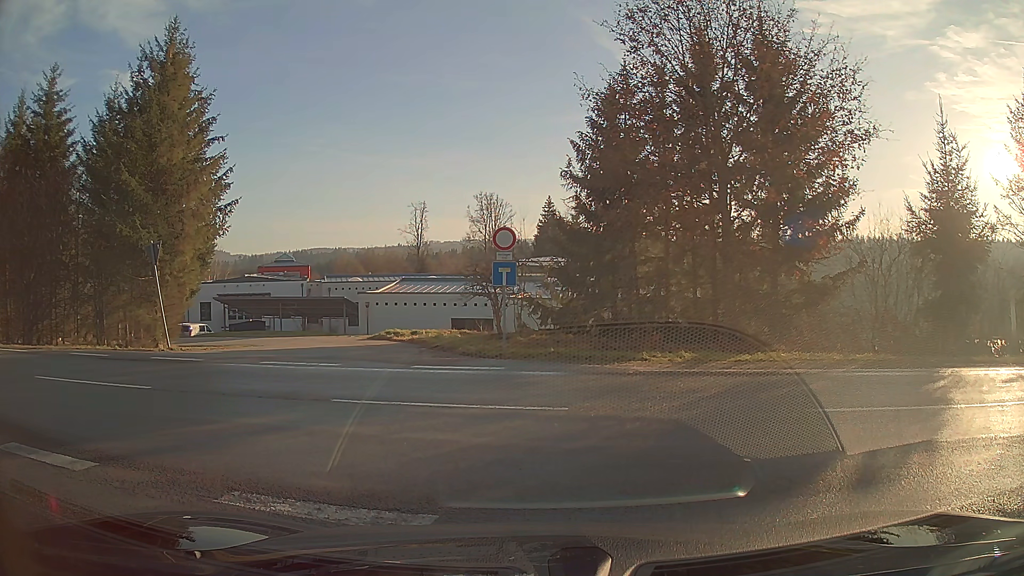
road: unclassified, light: Day
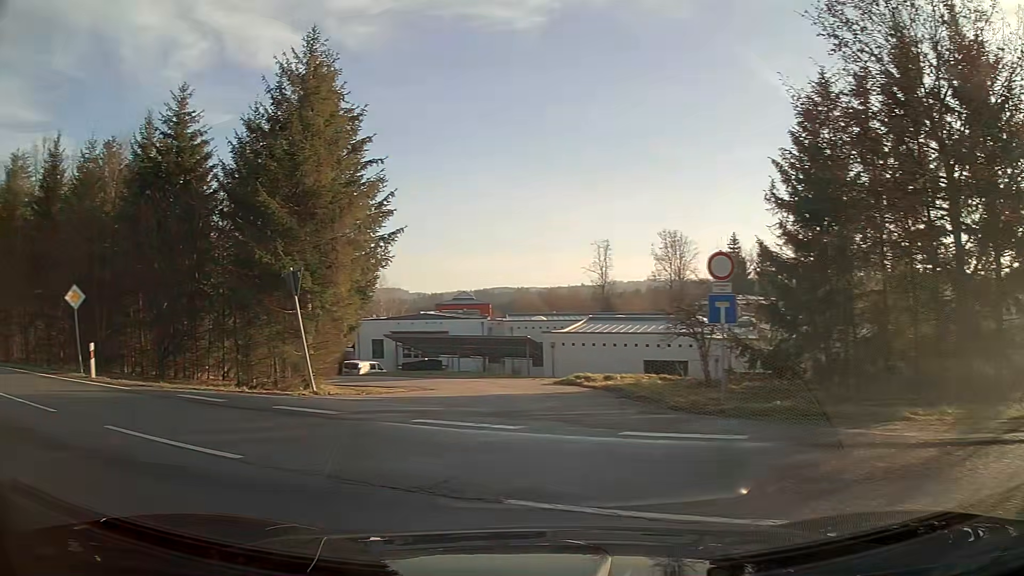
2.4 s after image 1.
(-0.5, +3.4) m; -20°
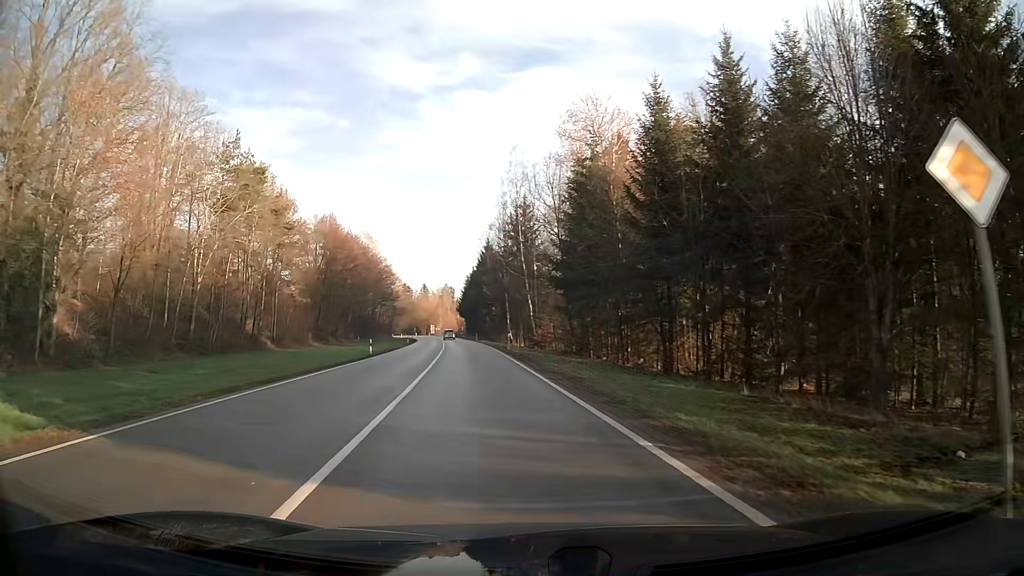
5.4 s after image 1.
(-11.0, +14.7) m; -55°
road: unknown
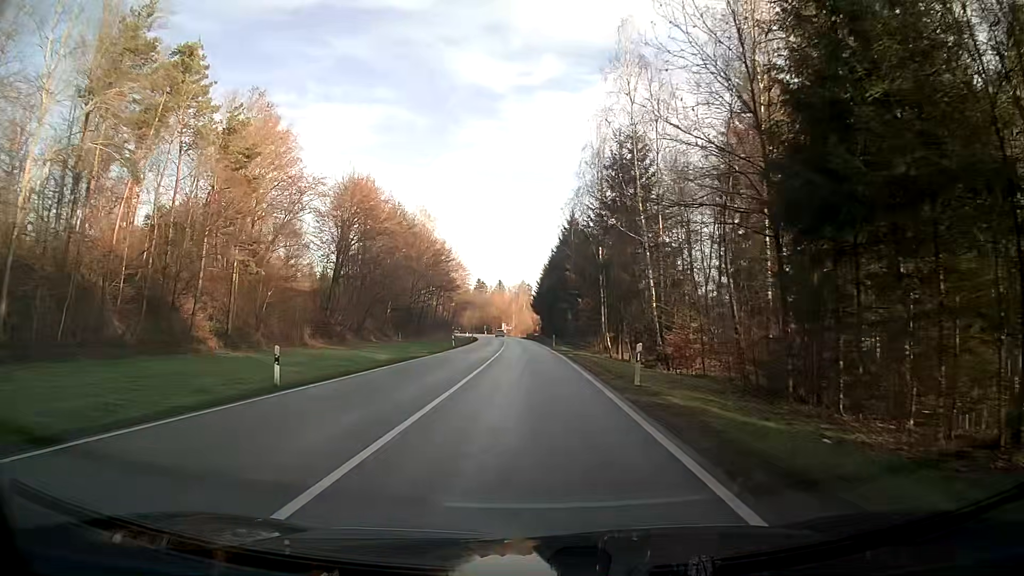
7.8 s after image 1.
(-1.9, +28.0) m; -5°
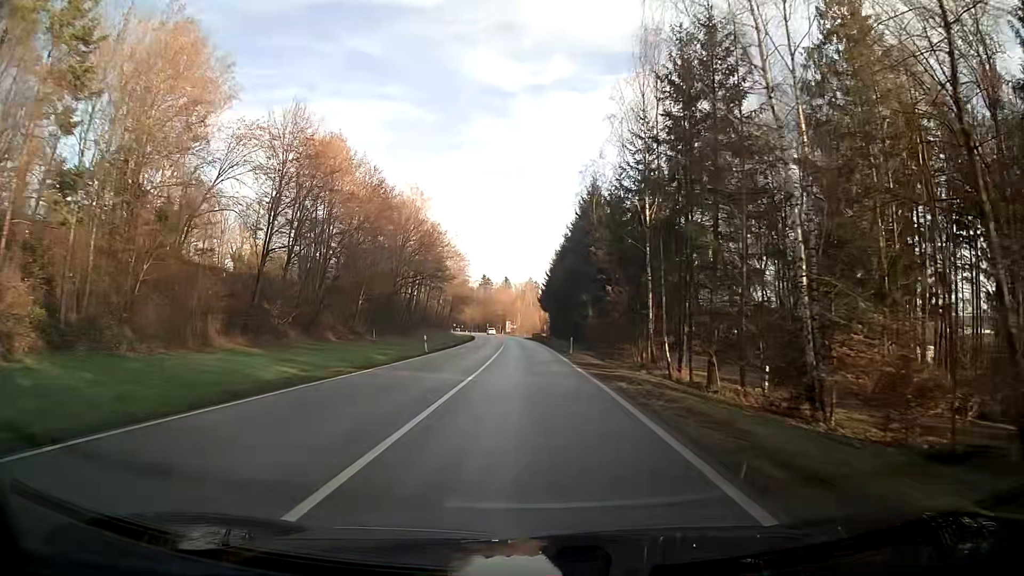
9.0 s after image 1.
(-0.2, +19.0) m; -1°
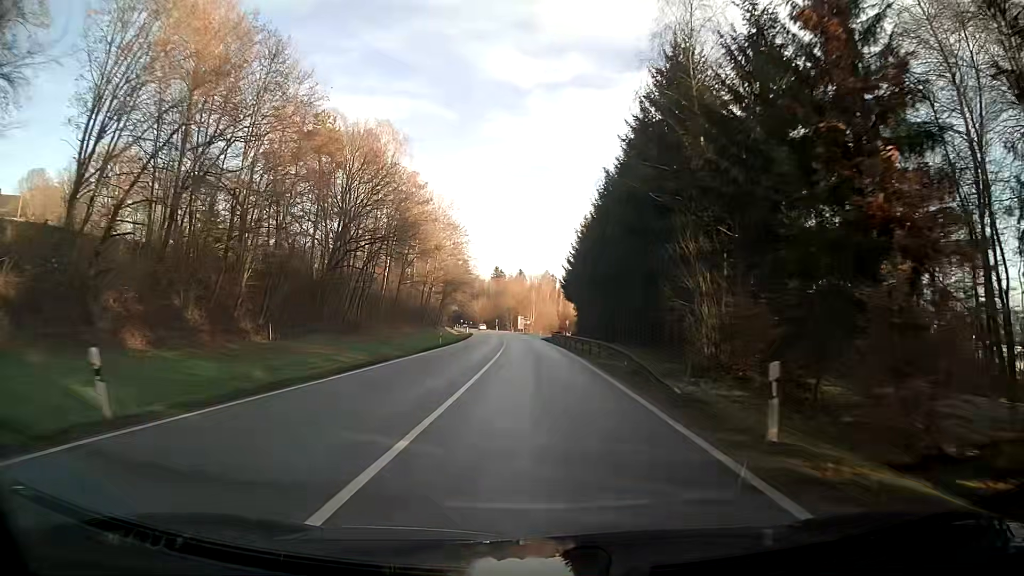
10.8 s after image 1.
(-0.4, +34.1) m; -1°
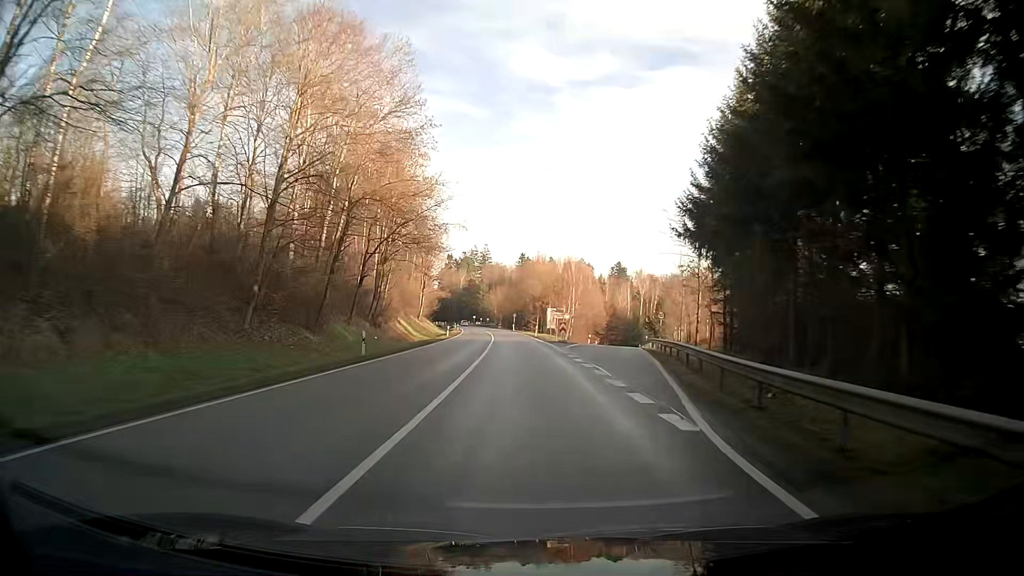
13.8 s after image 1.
(-1.4, +63.4) m; -3°
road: secondary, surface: asphalt
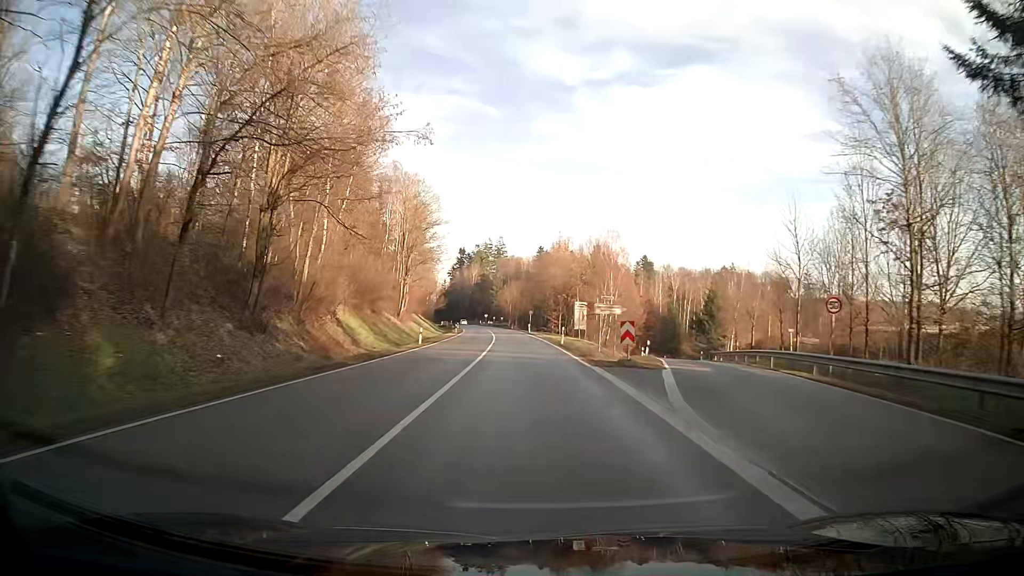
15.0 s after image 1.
(-0.3, +25.5) m; -1°
